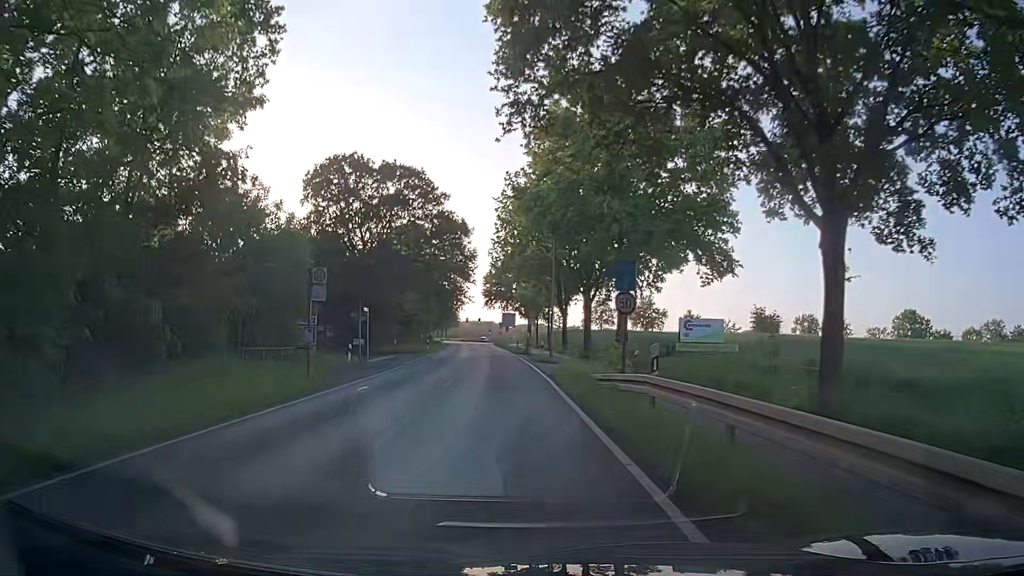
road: secondary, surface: asphalt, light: Day
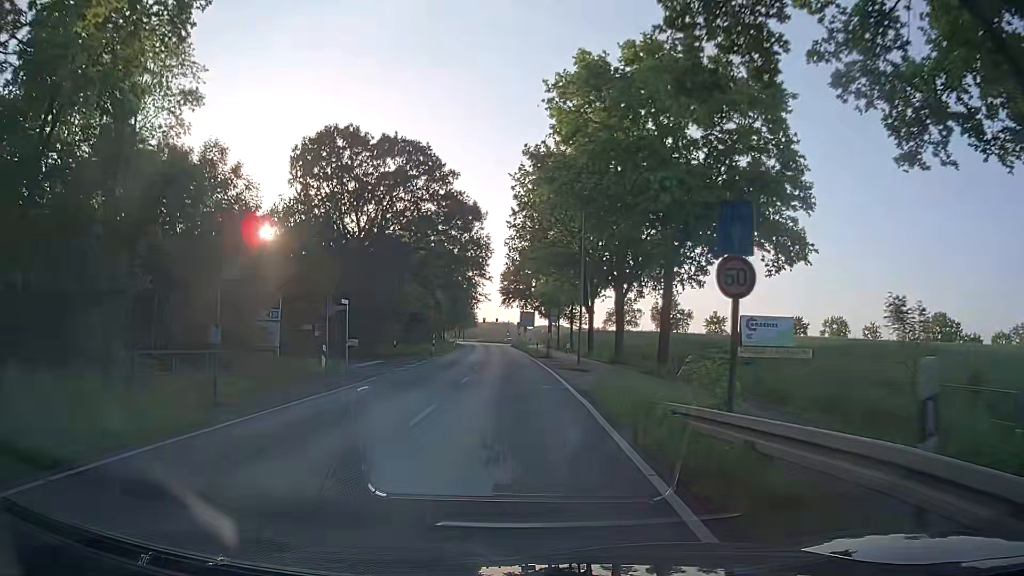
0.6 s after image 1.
(-0.2, +7.6) m; -2°
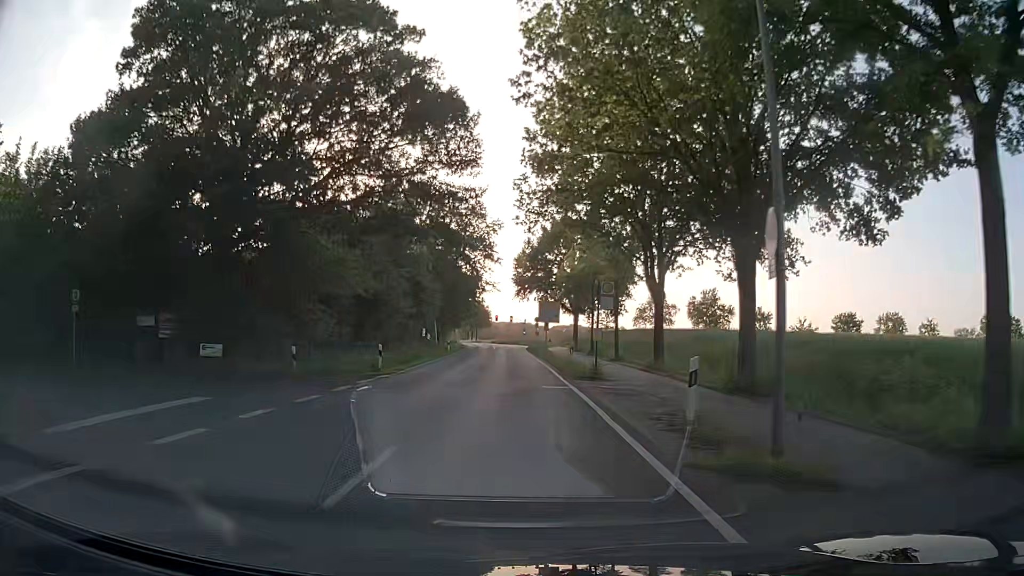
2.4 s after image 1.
(-0.4, +22.8) m; -2°
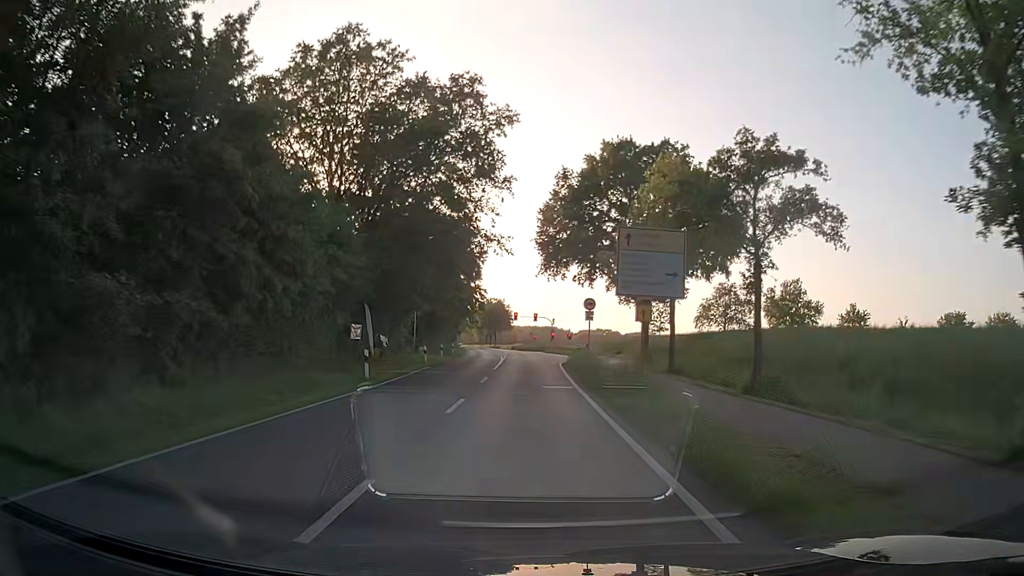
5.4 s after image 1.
(-0.7, +38.0) m; -2°
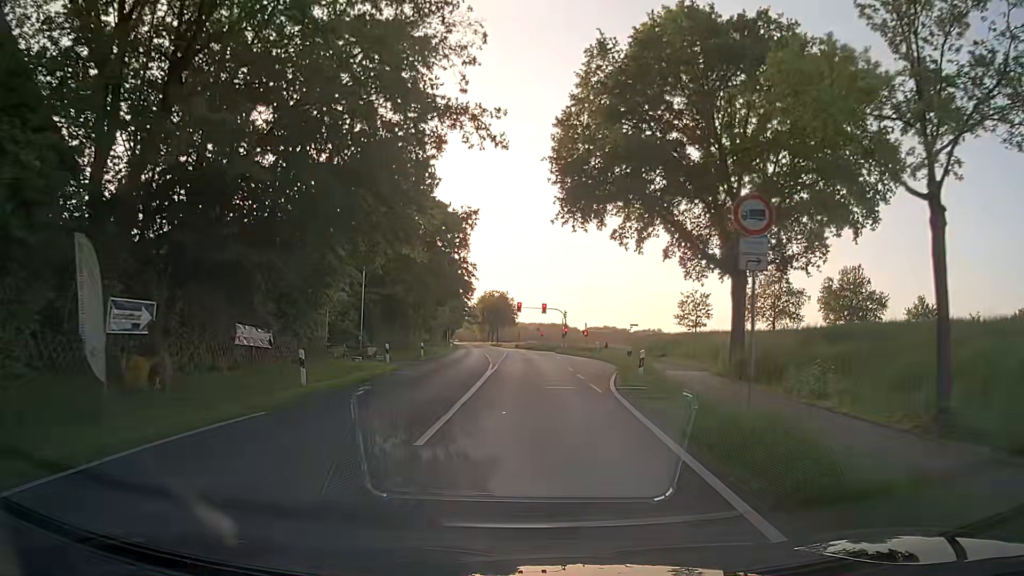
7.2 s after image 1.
(-0.1, +22.5) m; -1°
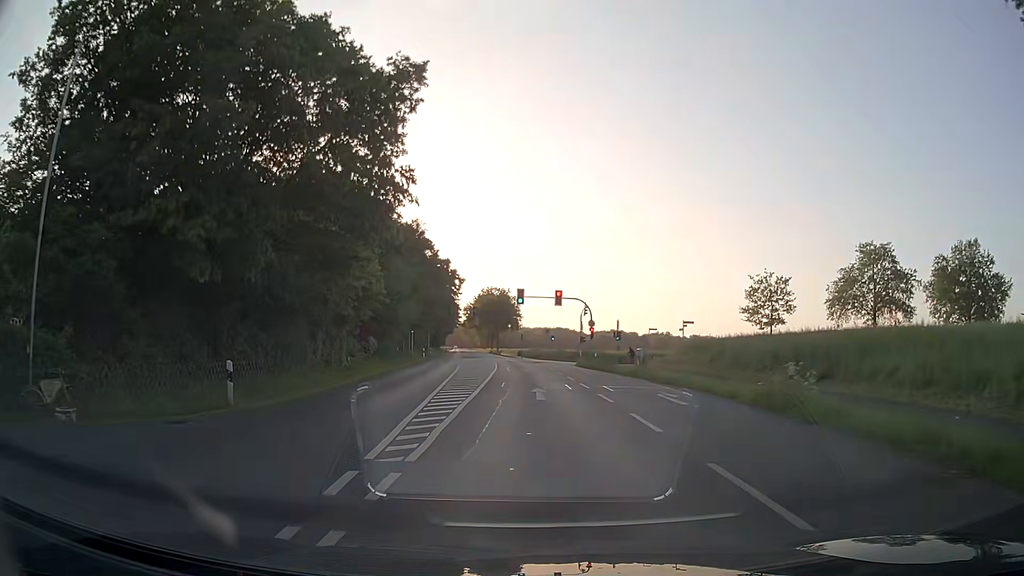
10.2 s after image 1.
(+0.1, +29.8) m; -1°
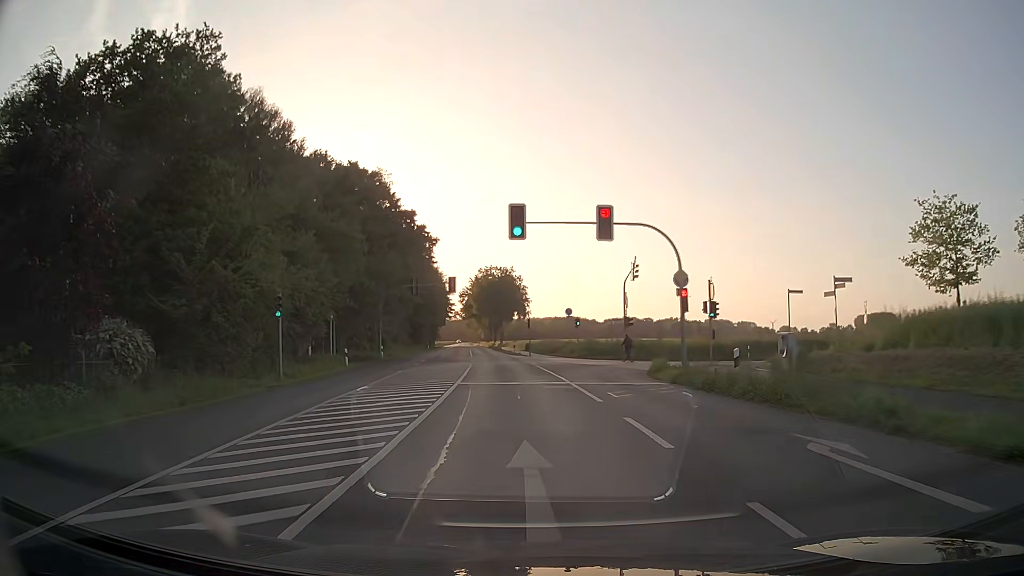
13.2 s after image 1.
(+0.3, +32.9) m; 0°
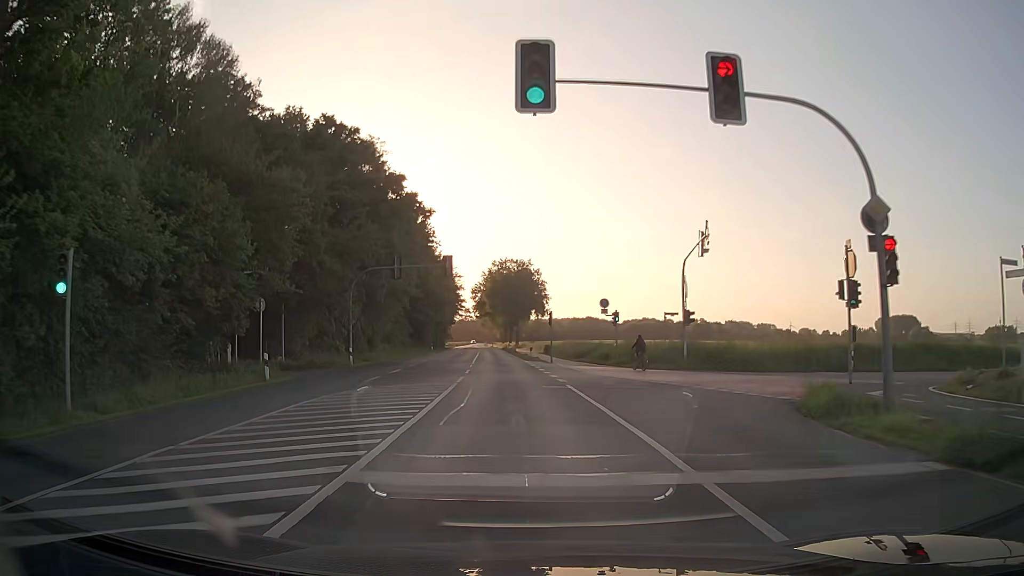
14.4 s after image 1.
(-0.2, +14.2) m; -2°
(0, +10) (0, +20) (-1, +30) (-1, +40) (-2, +50) (-3, +60) (-3, +70) (-4, +80) (-5, +90) (-5, +100) m
